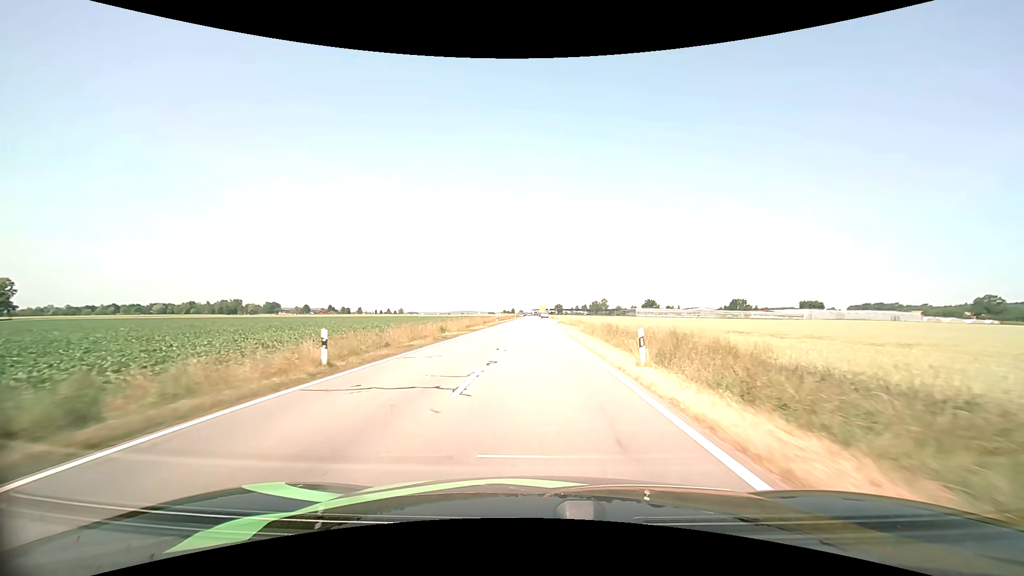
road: tertiary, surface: asphalt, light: Day
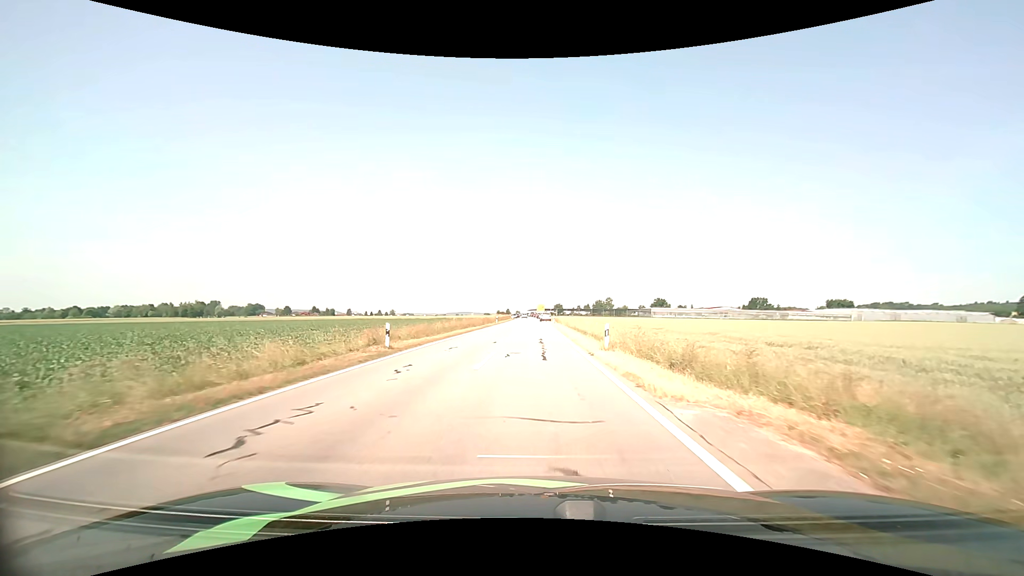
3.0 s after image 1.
(+0.2, +45.8) m; 0°
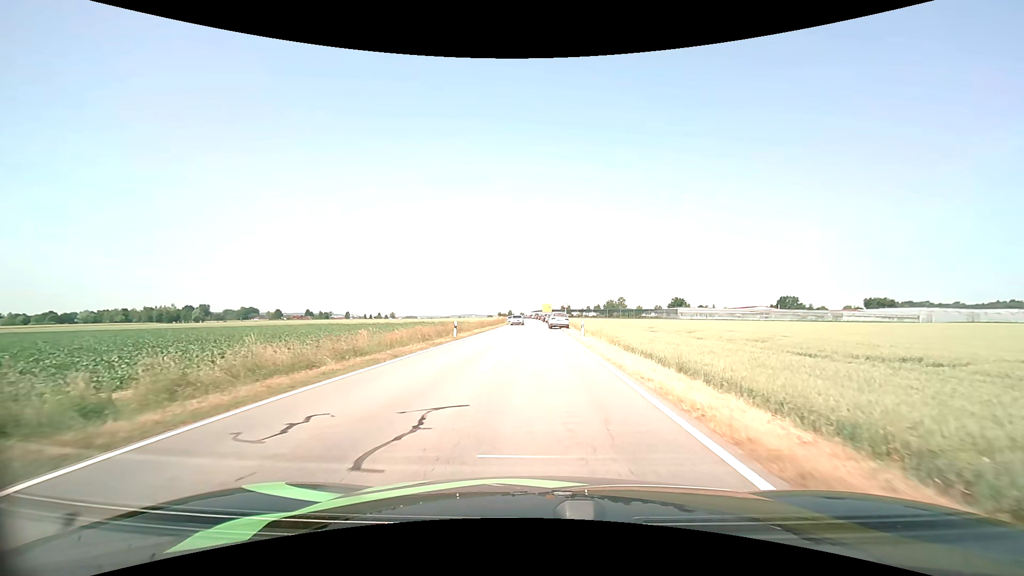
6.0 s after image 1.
(-0.2, +37.3) m; -1°
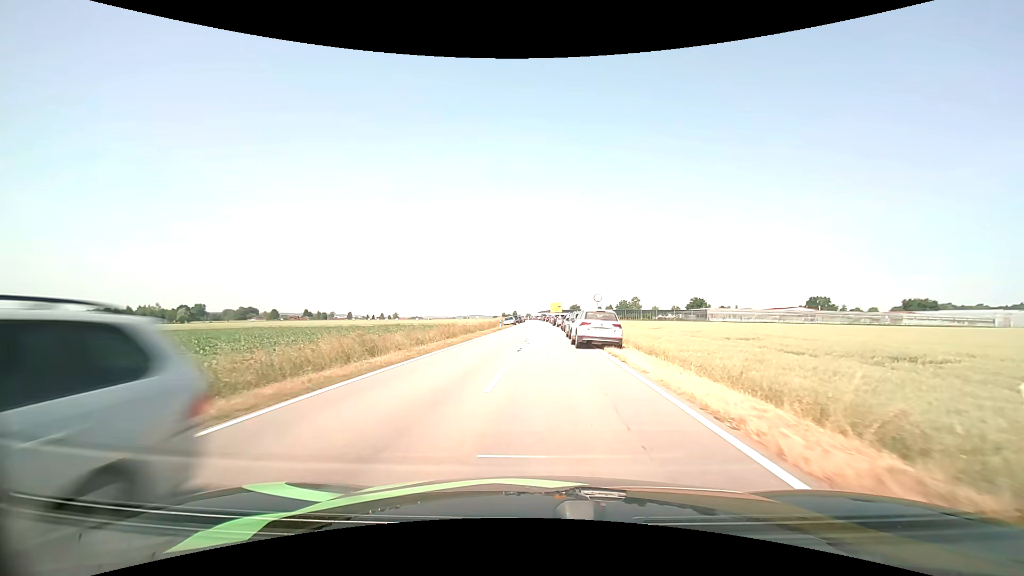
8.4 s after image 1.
(-0.1, +27.7) m; -1°
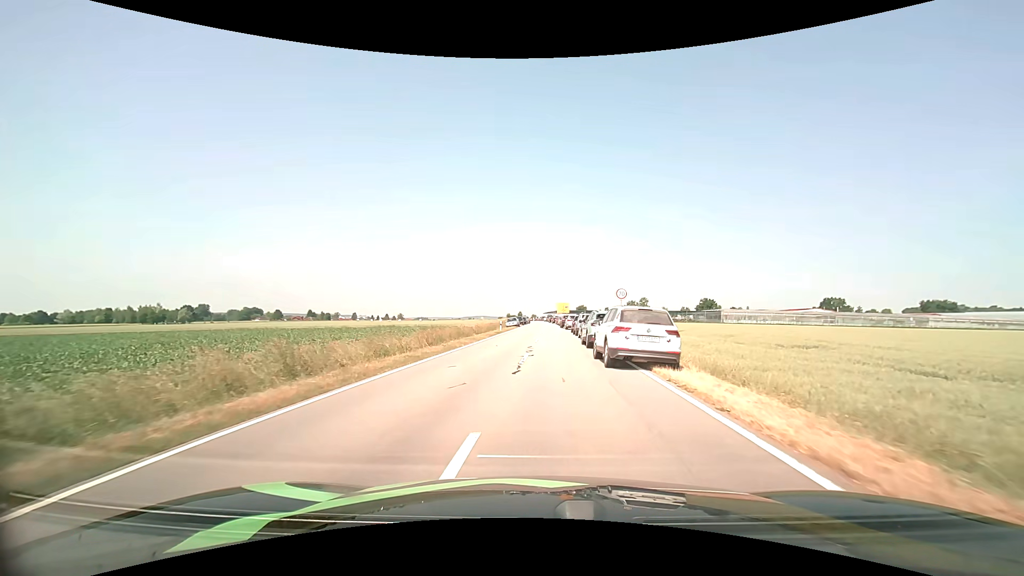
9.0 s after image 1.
(0.0, +7.3) m; -1°
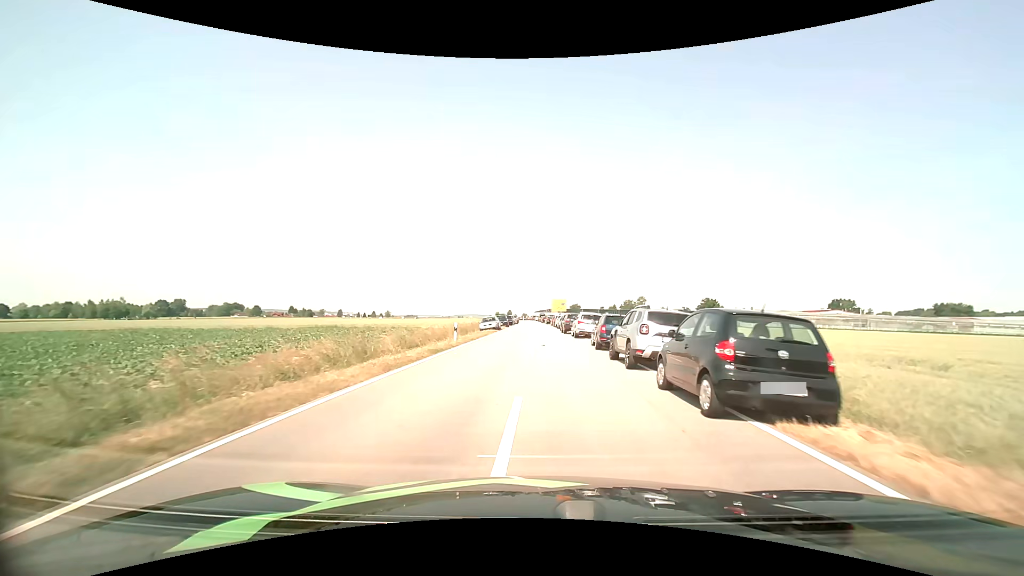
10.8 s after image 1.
(0.0, +22.5) m; +1°
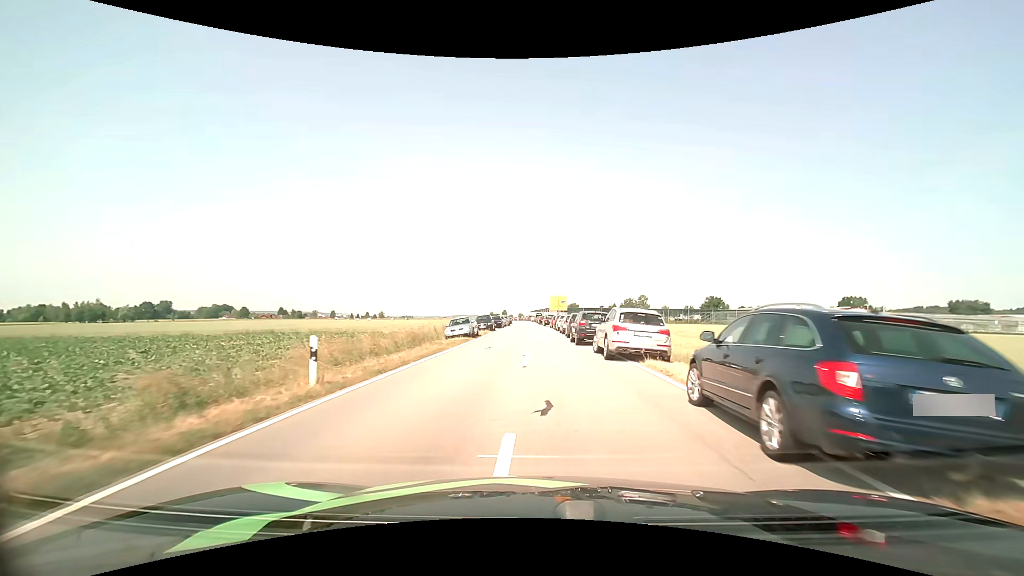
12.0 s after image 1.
(+0.1, +15.4) m; 0°
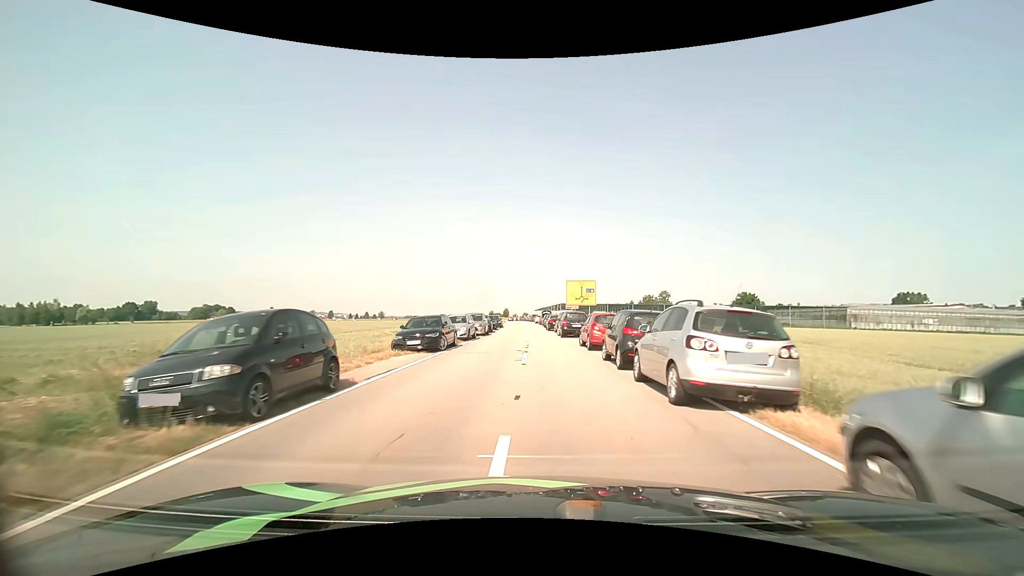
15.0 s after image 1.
(-0.1, +37.4) m; -1°
(0, +10) (0, +20) (0, +30) (-1, +40) (-1, +50) (-1, +60) (-2, +70) (-2, +80) (-2, +90) (-3, +100) m
